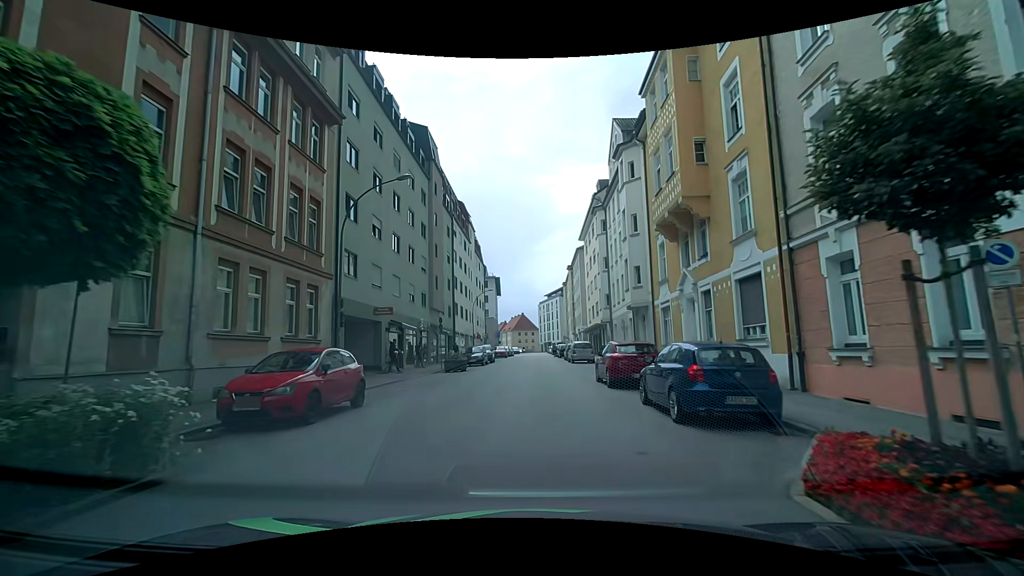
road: tertiary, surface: asphalt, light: Day
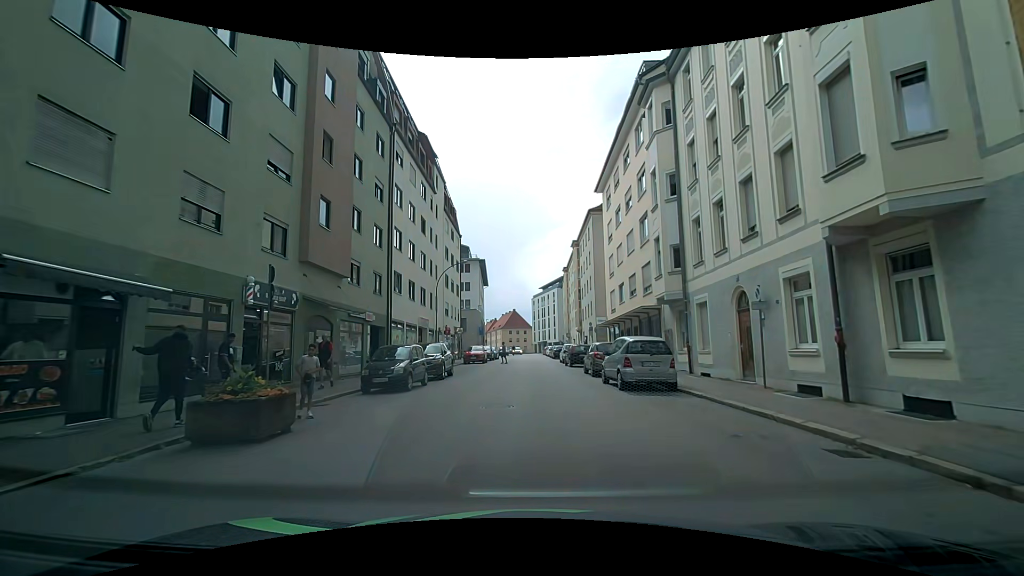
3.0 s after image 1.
(+0.3, +21.7) m; +1°
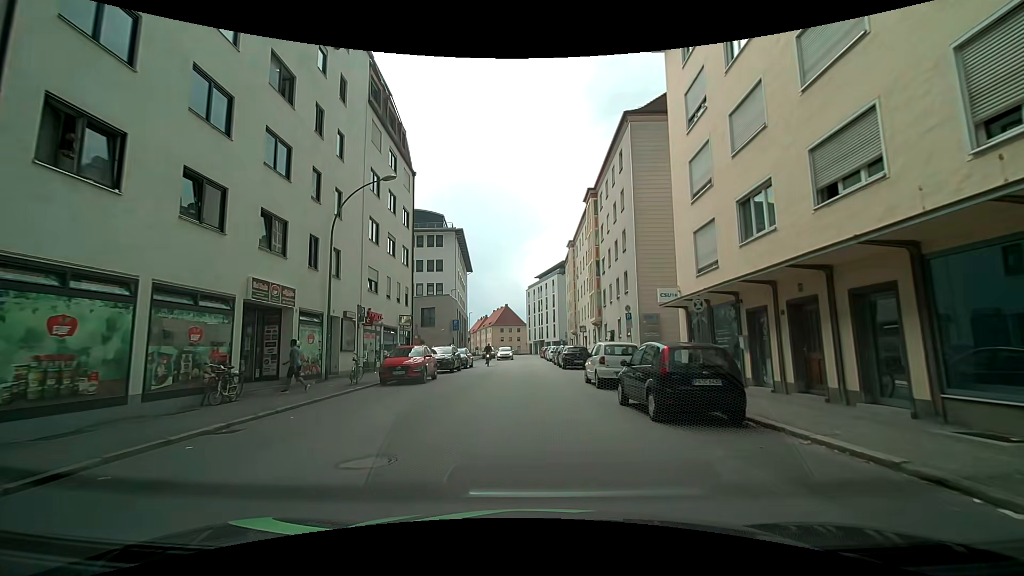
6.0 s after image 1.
(+0.2, +22.6) m; +1°
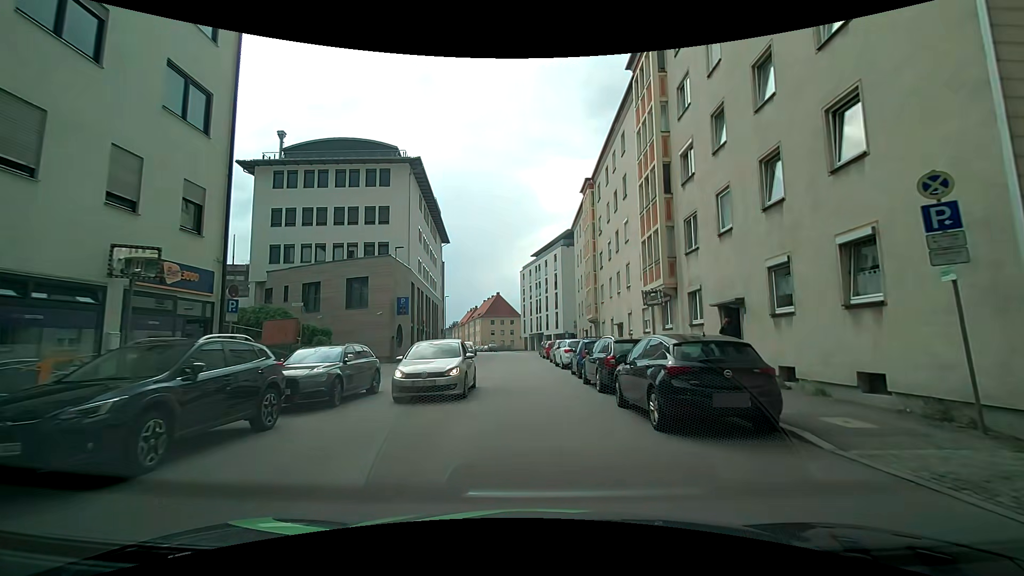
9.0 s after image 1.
(-0.3, +22.8) m; 0°
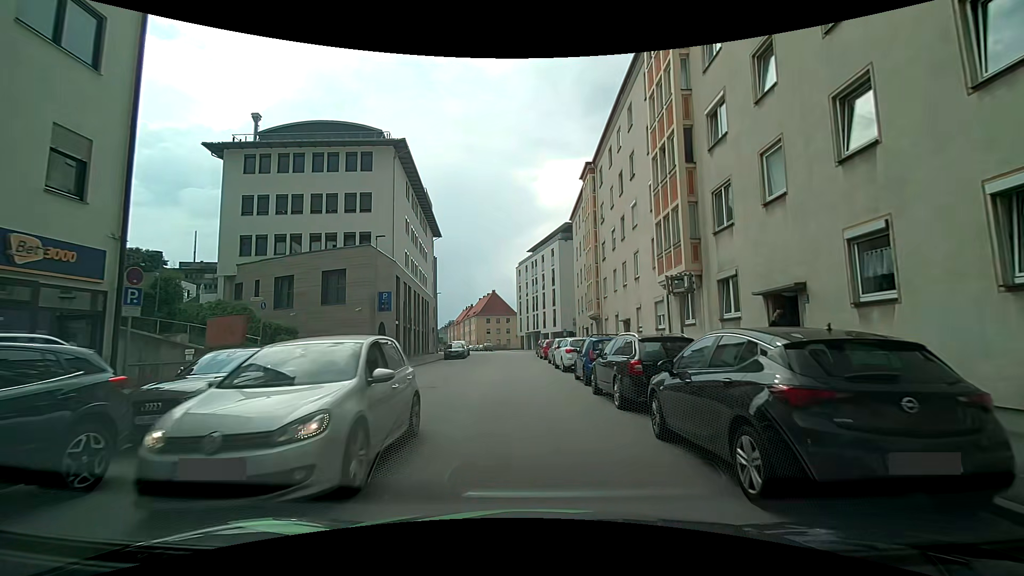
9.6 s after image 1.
(0.0, +3.2) m; +2°
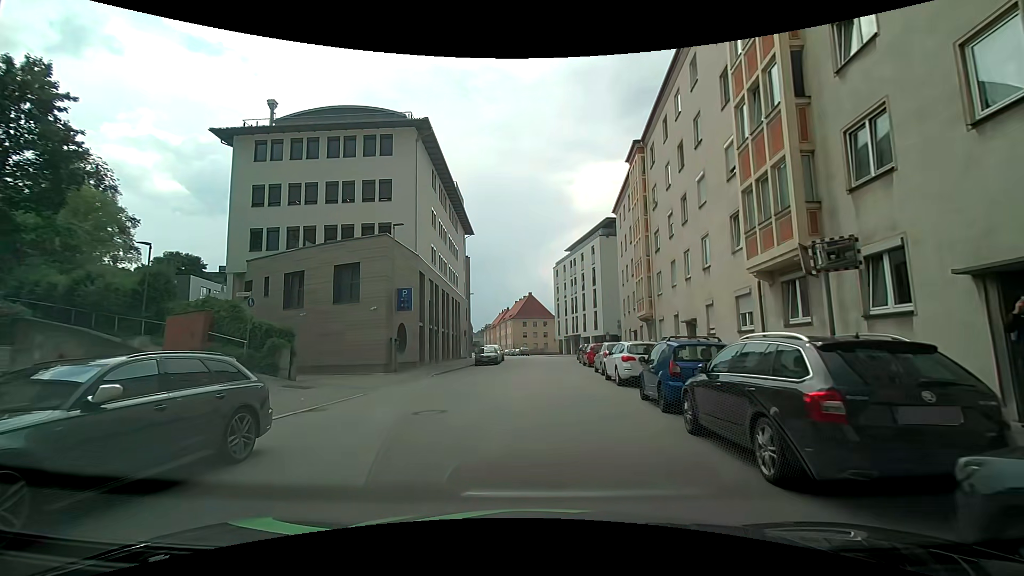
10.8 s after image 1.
(-0.2, +4.5) m; -3°
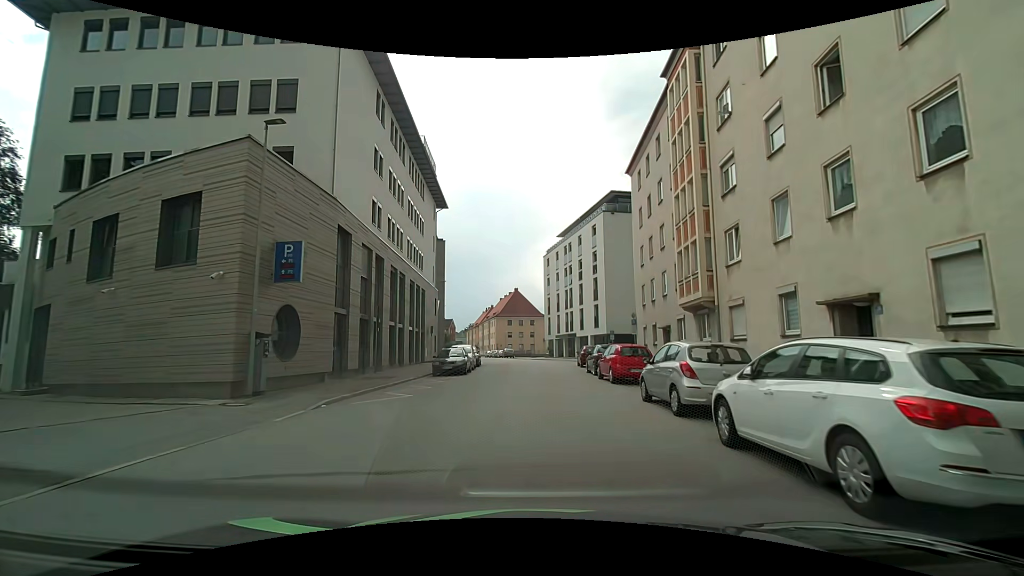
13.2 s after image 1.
(-0.4, +13.2) m; 0°
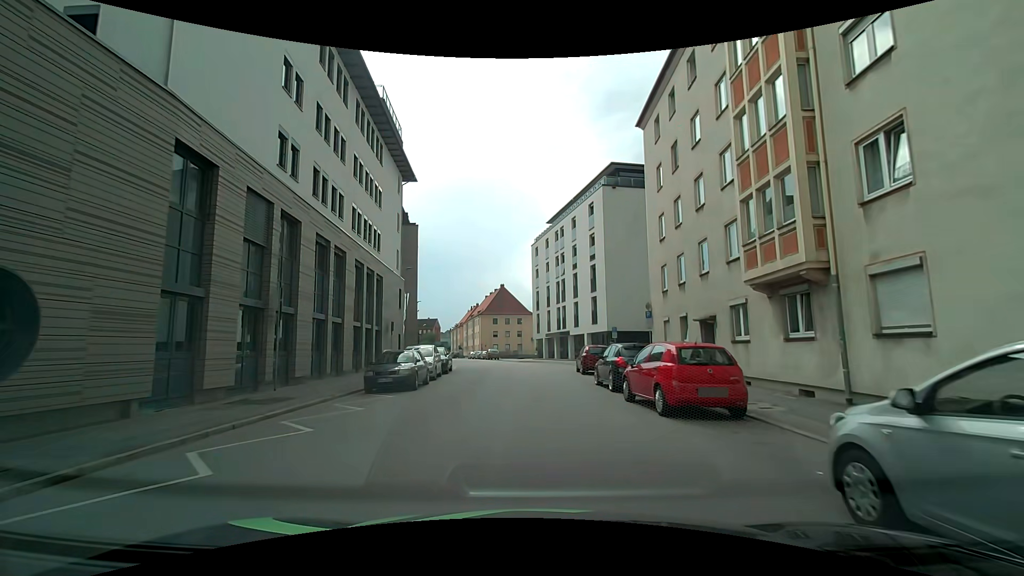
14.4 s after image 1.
(0.0, +8.8) m; 0°
(0, +10) (0, +20) (0, +30) (-1, +40) (-3, +50) (-5, +60) (-7, +69) (-9, +79) (-12, +89) (-14, +99) m
